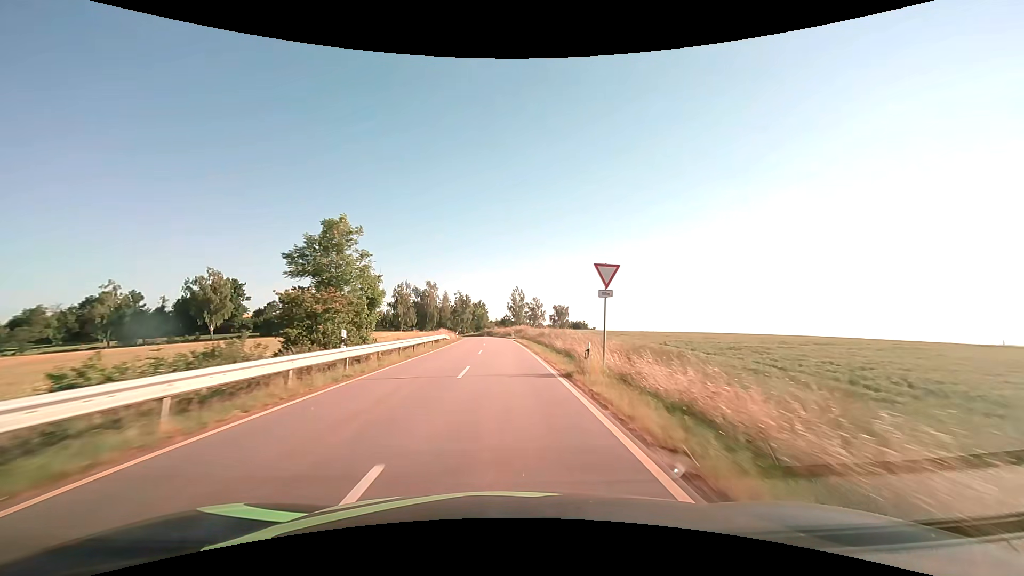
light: Day
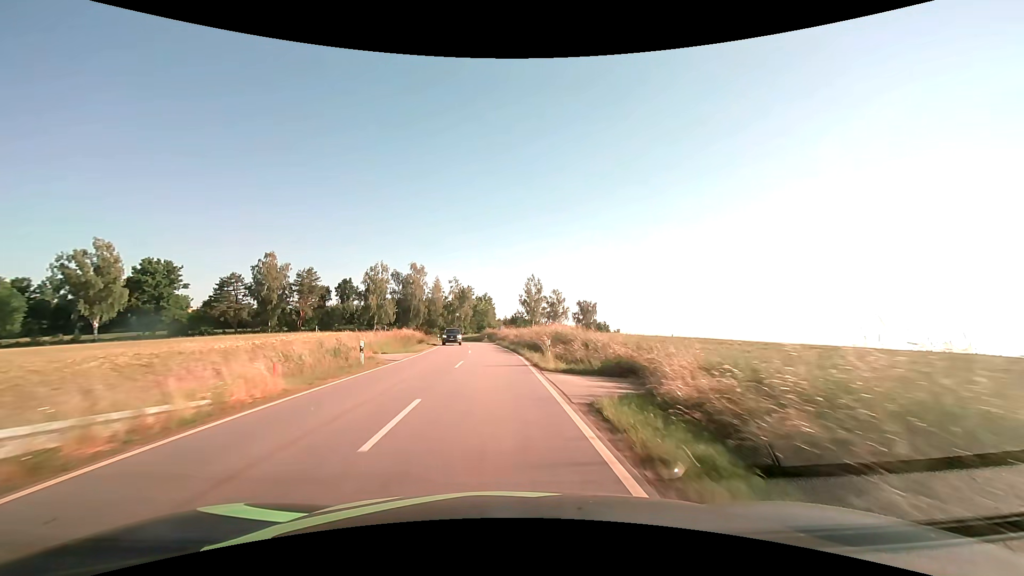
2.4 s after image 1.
(-0.4, +43.8) m; -1°
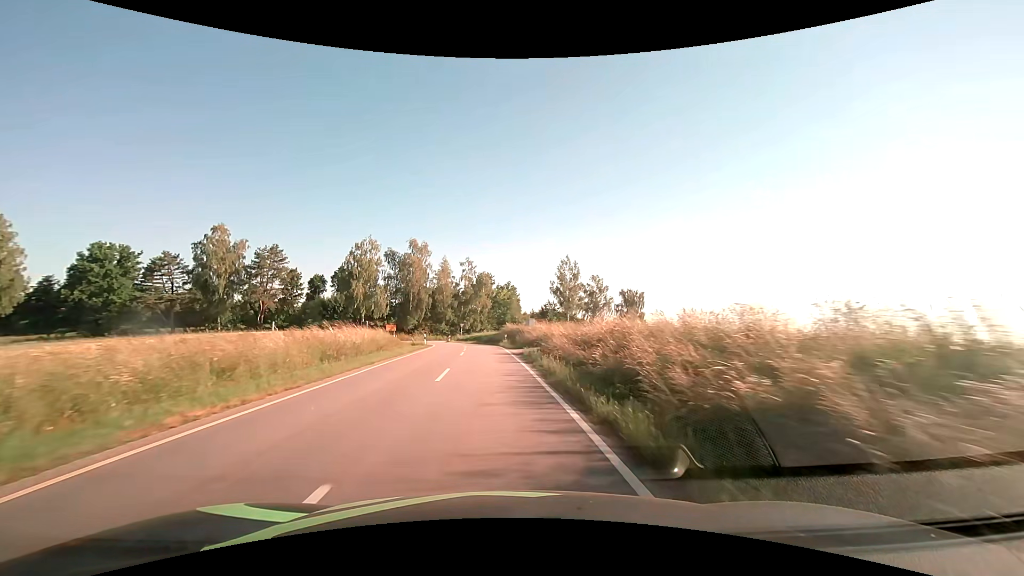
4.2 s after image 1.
(-0.6, +29.3) m; -3°
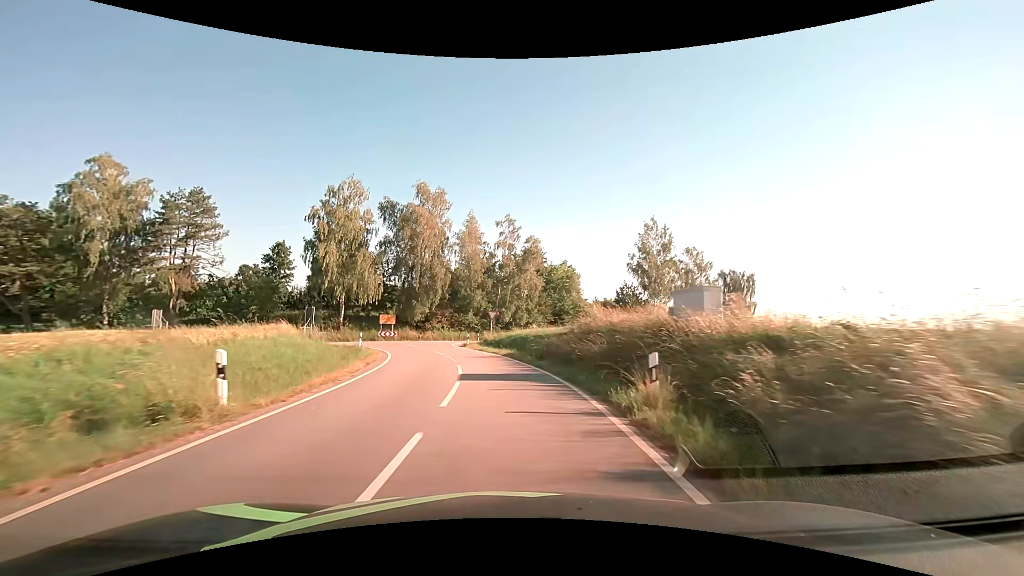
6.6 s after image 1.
(-1.5, +34.5) m; -5°
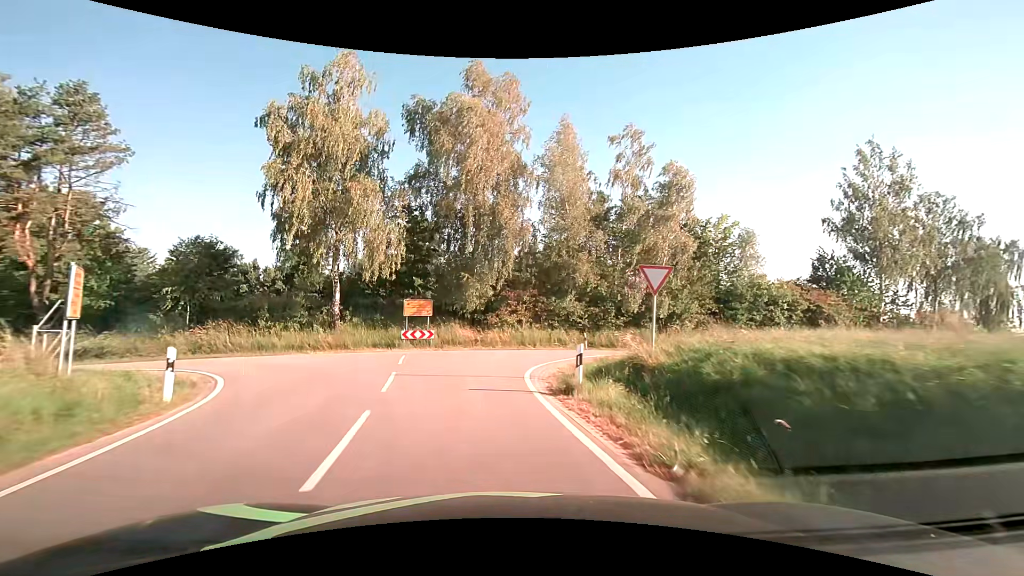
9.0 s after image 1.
(-2.2, +27.7) m; -10°
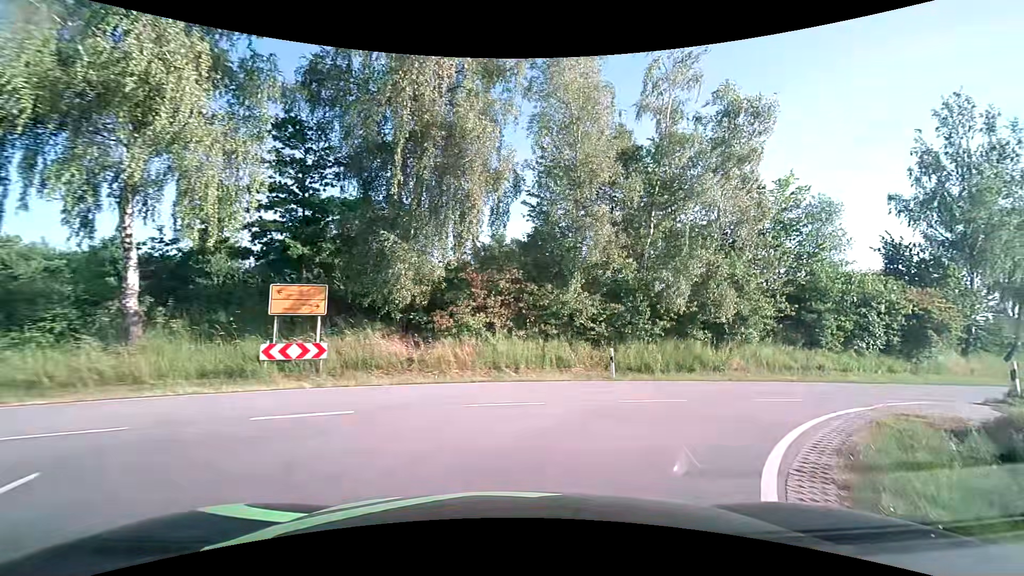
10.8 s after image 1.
(-0.3, +14.1) m; +4°
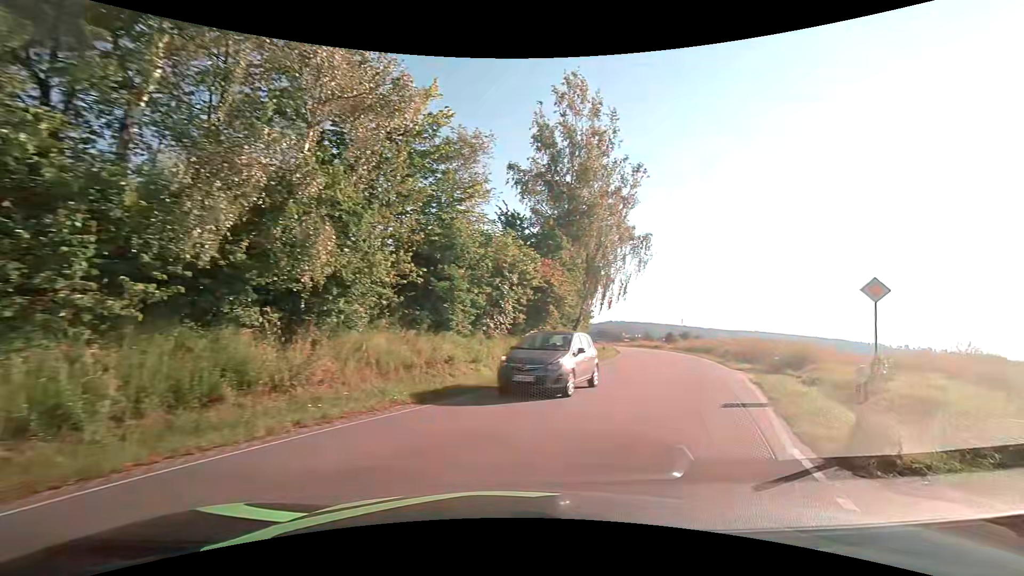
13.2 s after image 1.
(+3.9, +11.6) m; +42°
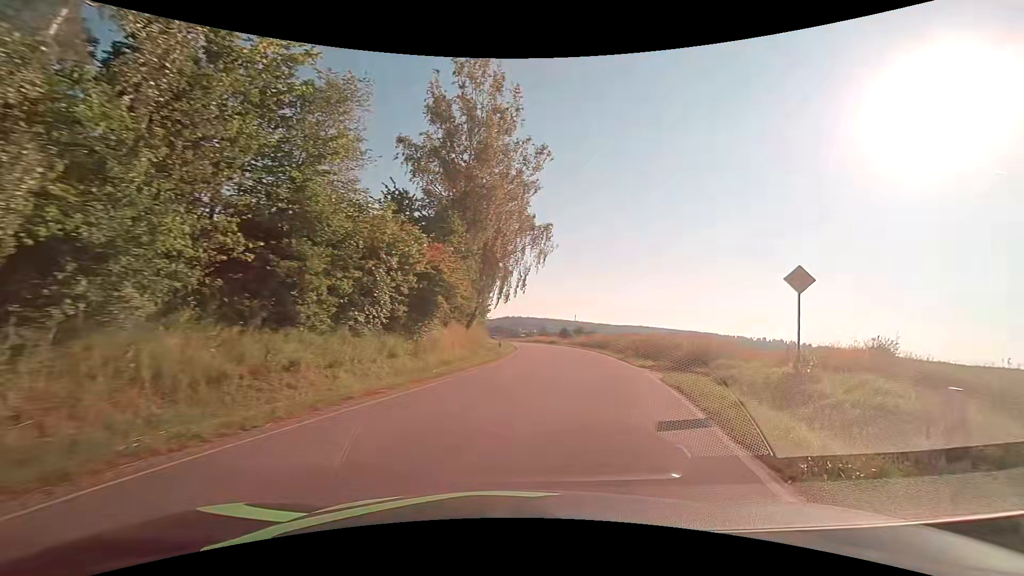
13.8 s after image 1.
(+0.4, +3.7) m; +12°
(+1, +10) (+3, +20) (+5, +30) (+6, +39) (+7, +49) (+7, +59) (+6, +69) (+5, +79) (+4, +89) (+2, +99) m
